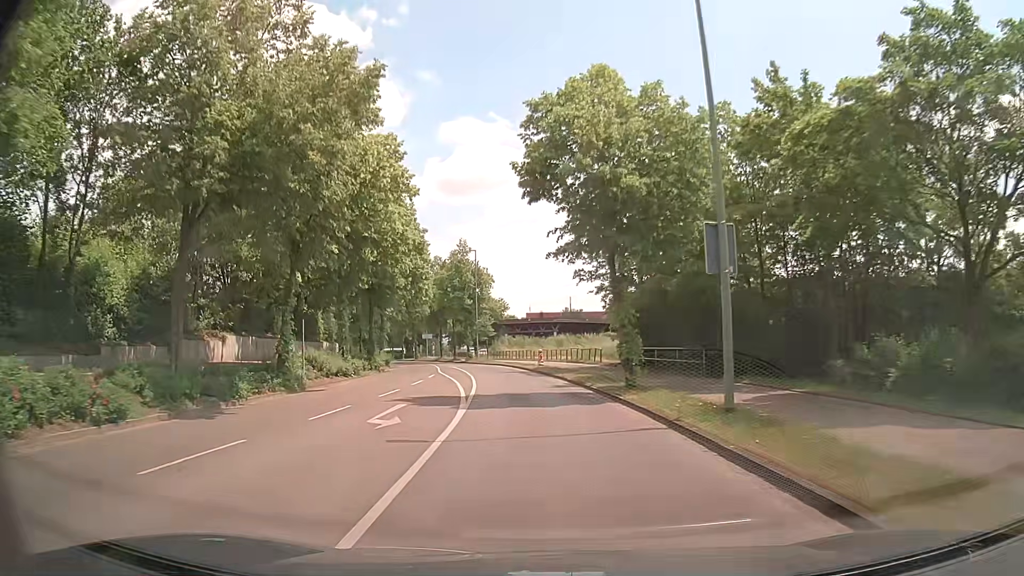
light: Day
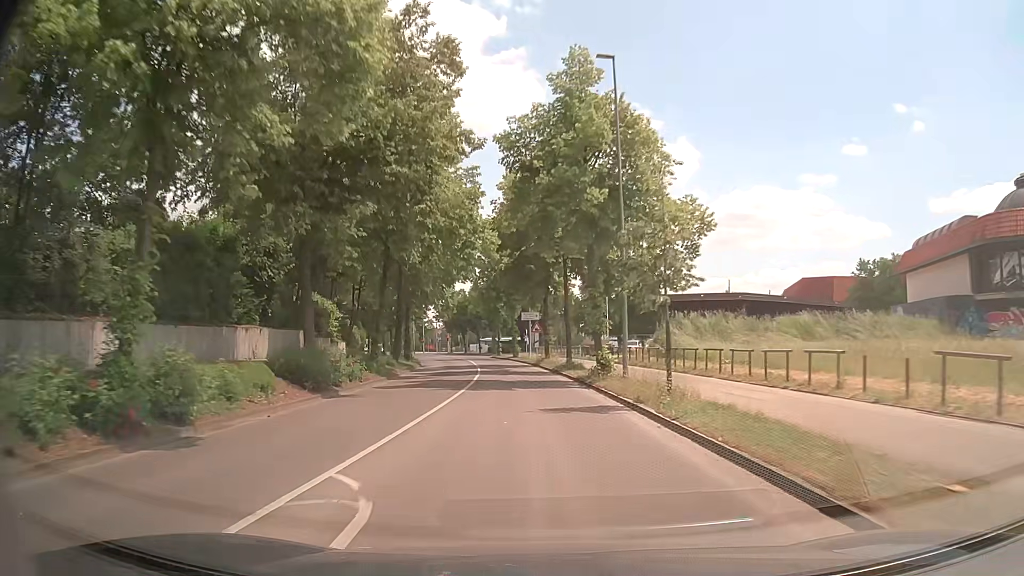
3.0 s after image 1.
(-4.1, +44.8) m; -11°
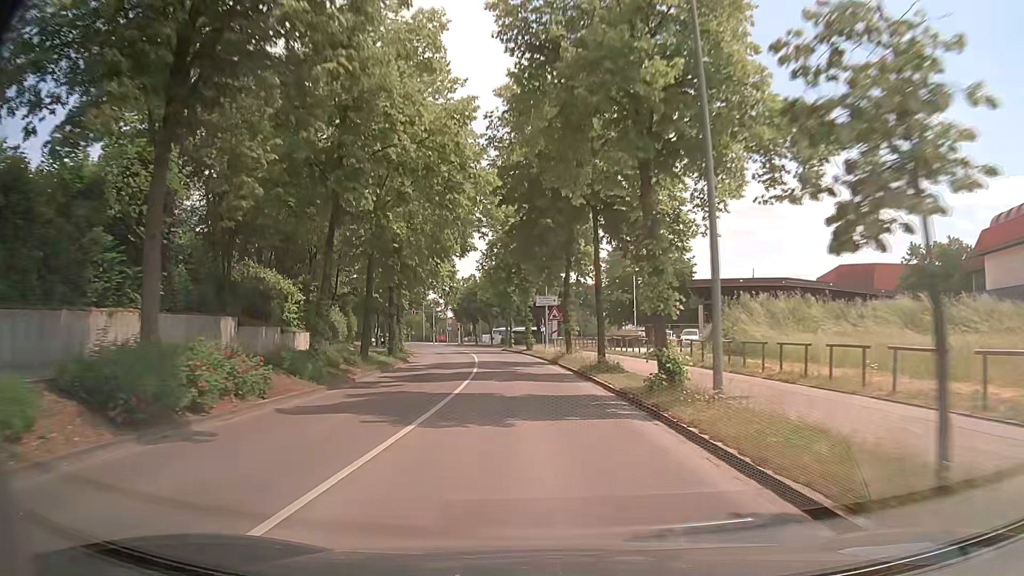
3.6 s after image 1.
(-0.2, +9.4) m; -2°
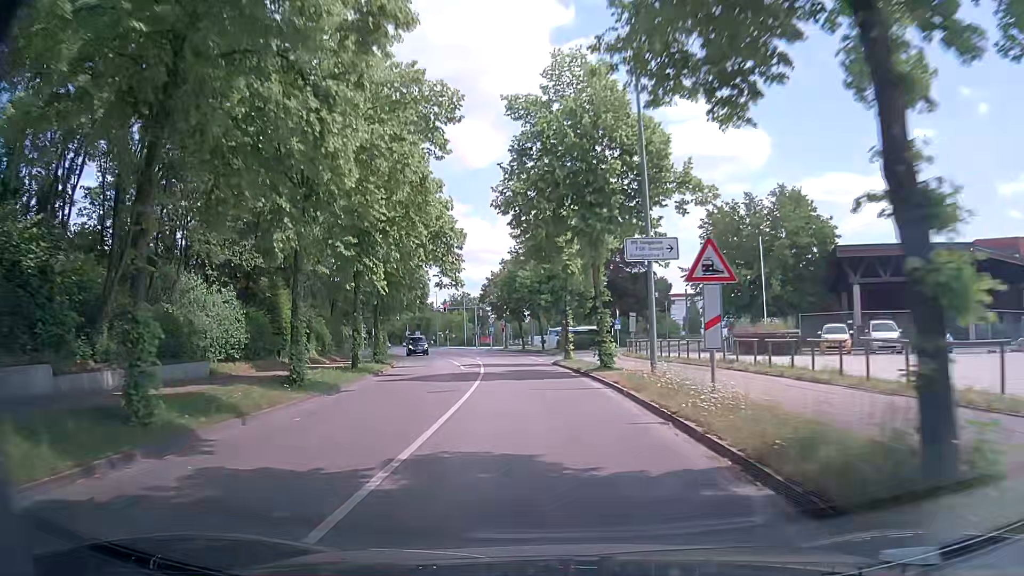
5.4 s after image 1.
(-1.0, +26.1) m; -5°
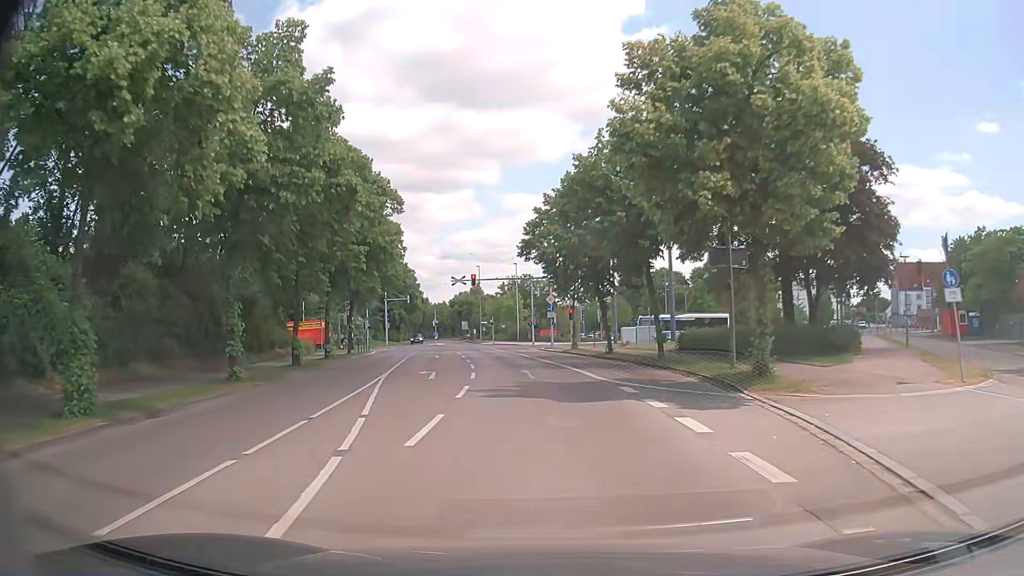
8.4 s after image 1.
(-2.1, +36.9) m; -6°
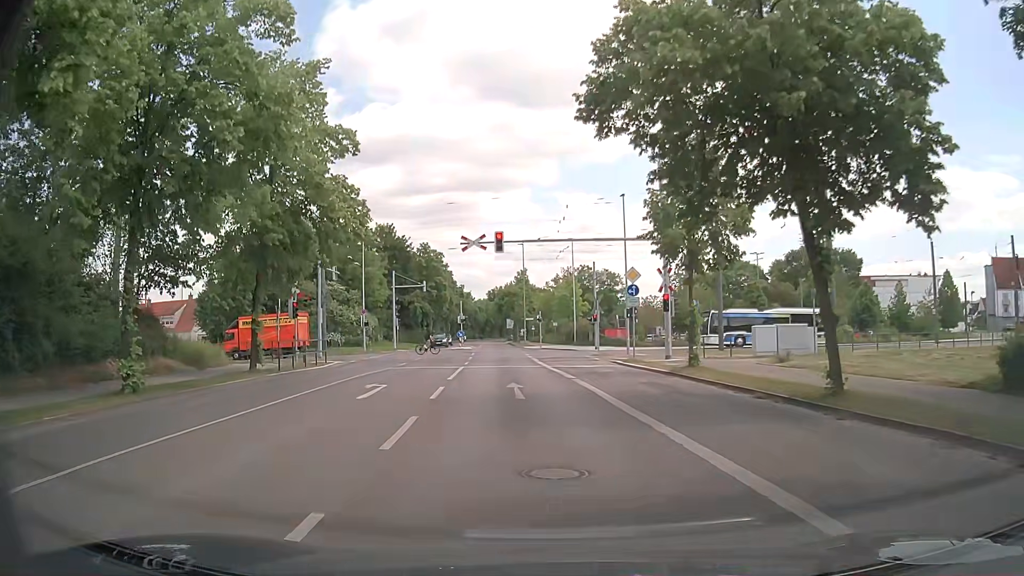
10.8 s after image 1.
(-0.9, +23.5) m; -5°
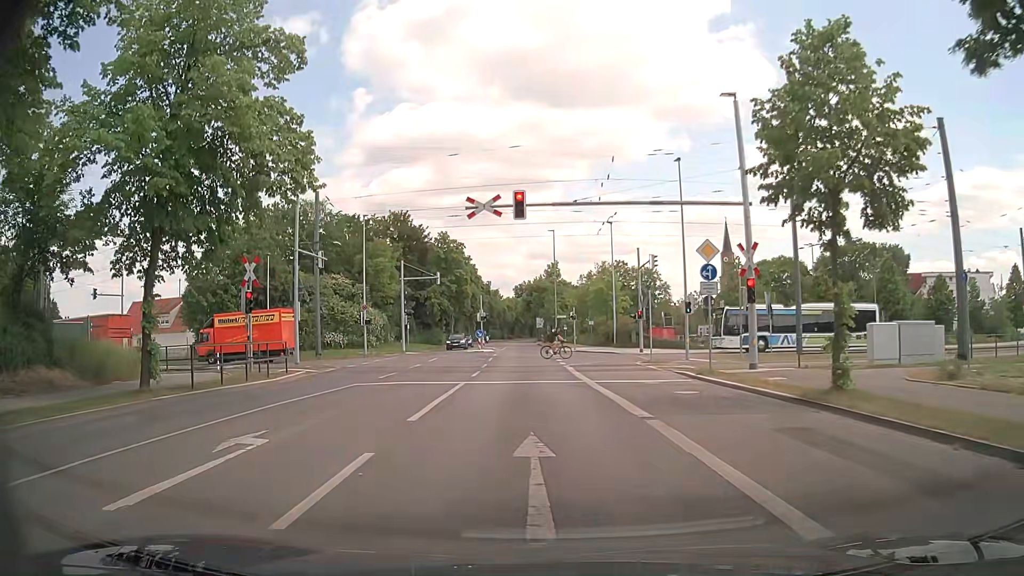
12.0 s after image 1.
(-0.2, +9.3) m; -3°
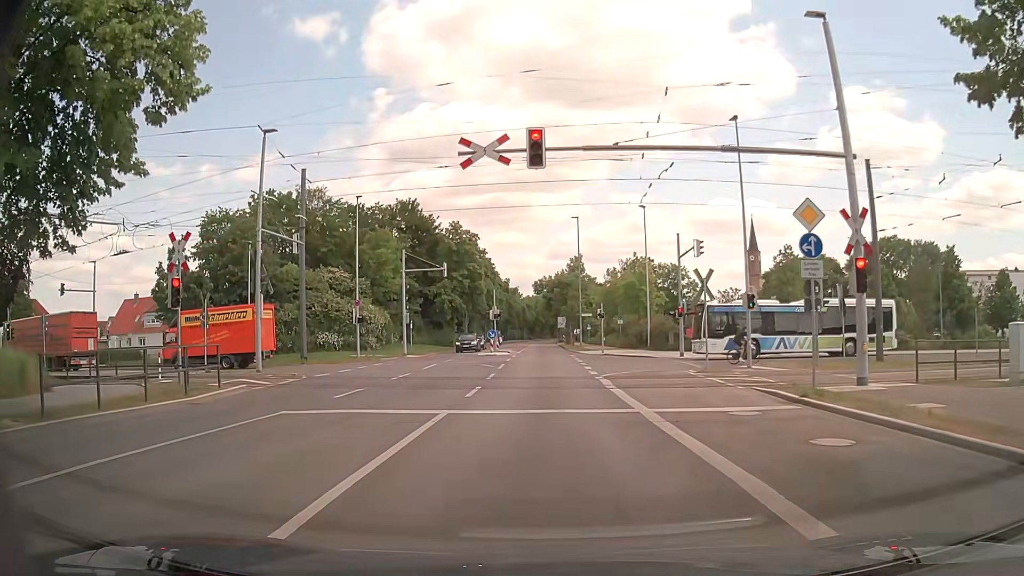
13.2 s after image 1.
(-0.1, +7.2) m; -2°
(0, +10) (0, +20) (0, +30) (0, +40) (0, +50) (0, +60) (0, +70) (0, +80) (0, +90) (0, +100) m
